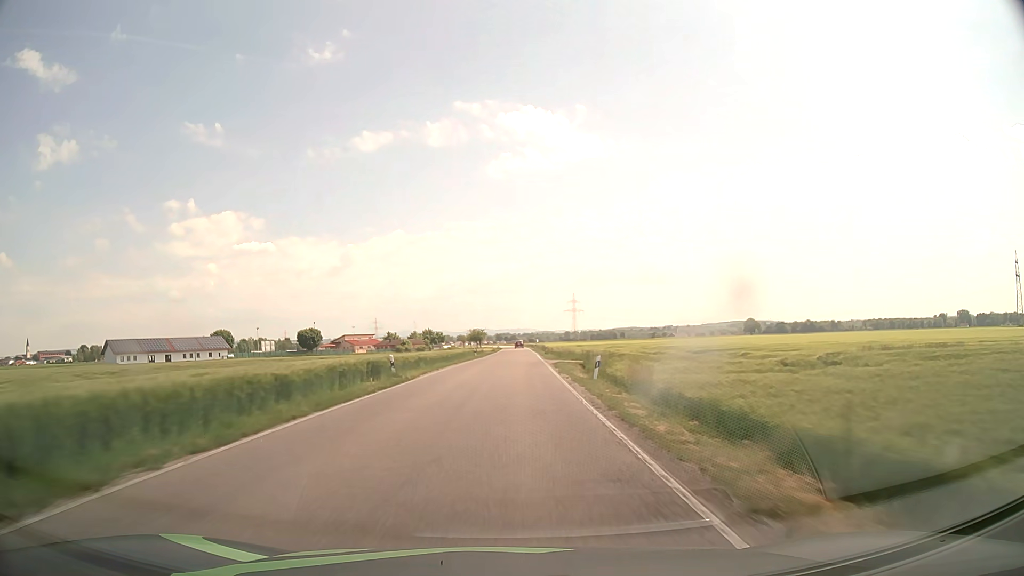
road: secondary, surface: asphalt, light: Day
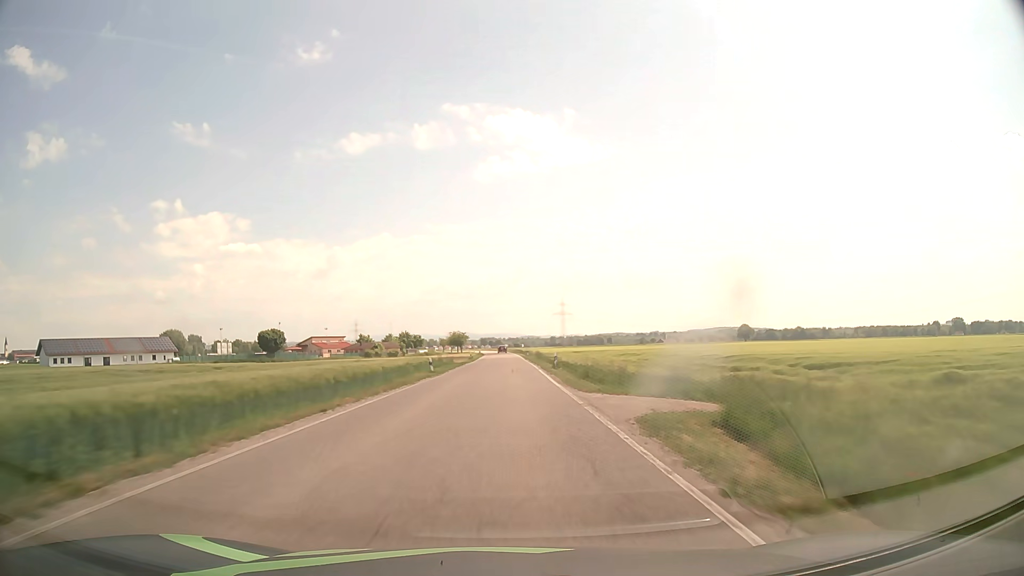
(+0.3, +28.3) m; +1°
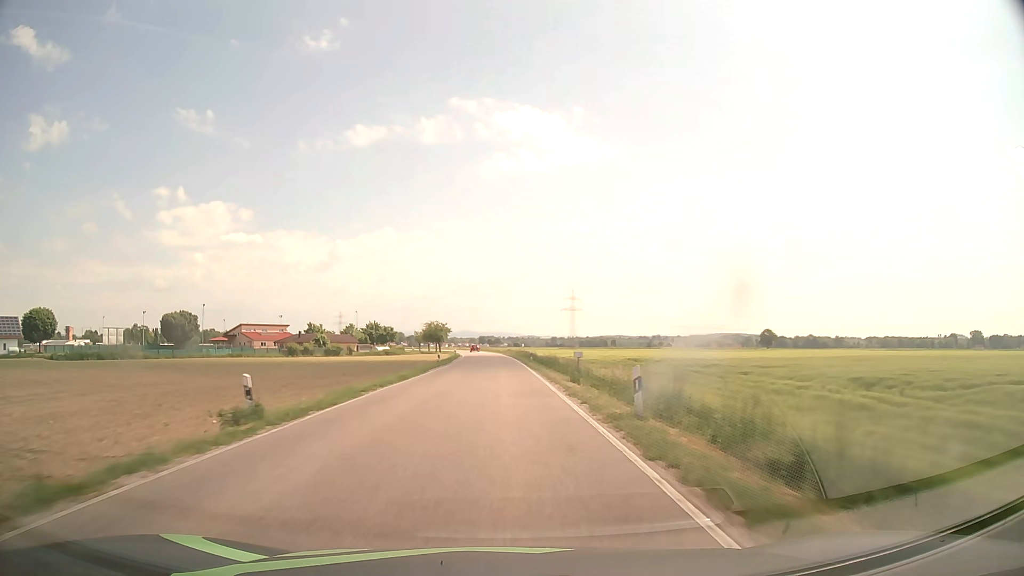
(+0.4, +70.9) m; 0°
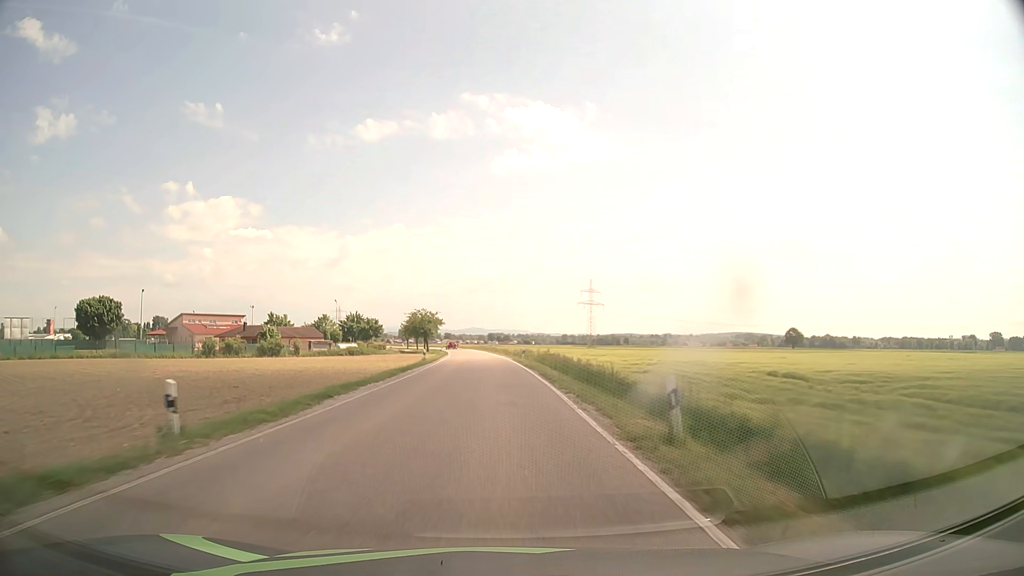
(-0.2, +42.5) m; -1°
(0, +10) (0, +20) (0, +30) (-1, +40) (-1, +50) (-2, +60) (-2, +70) (-3, +80) (-4, +90) (-5, +100) m
